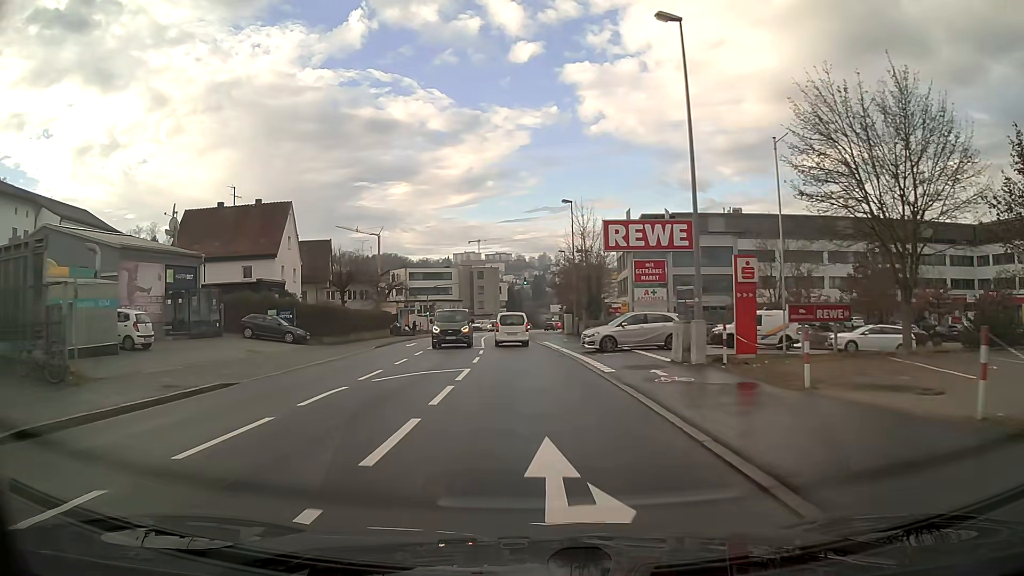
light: Day
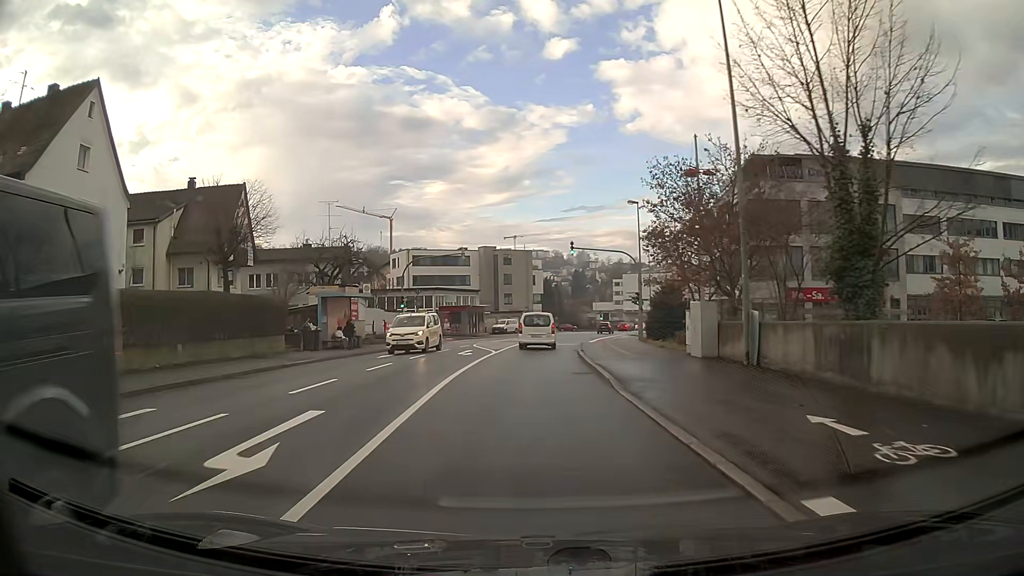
(-0.9, +35.1) m; -3°
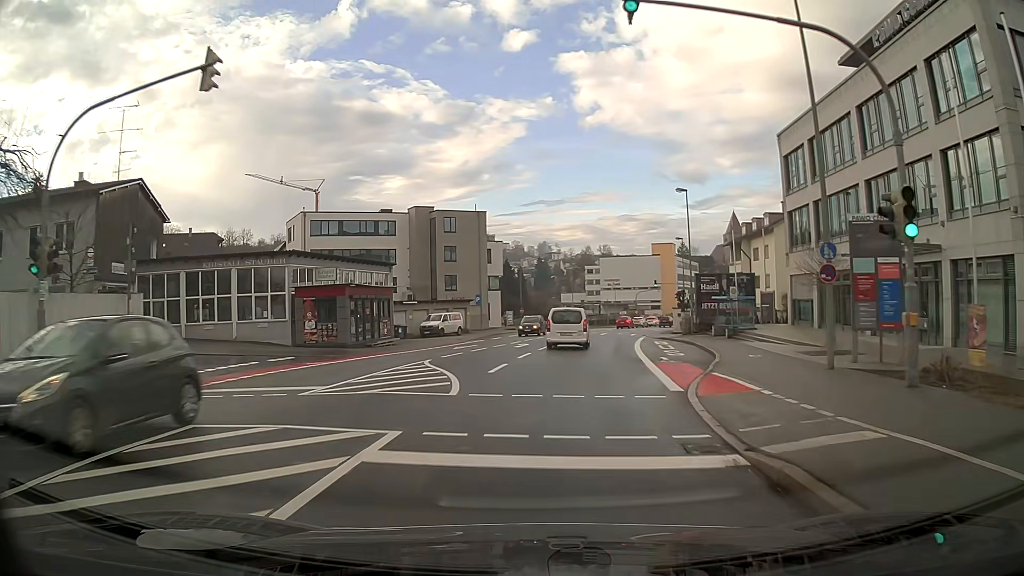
(+0.9, +35.3) m; +4°
(0, +10) (0, +20) (0, +30) (+1, +40) (+2, +50) (+4, +60) (+6, +69) (+9, +79) (+12, +88) (+16, +98) m
